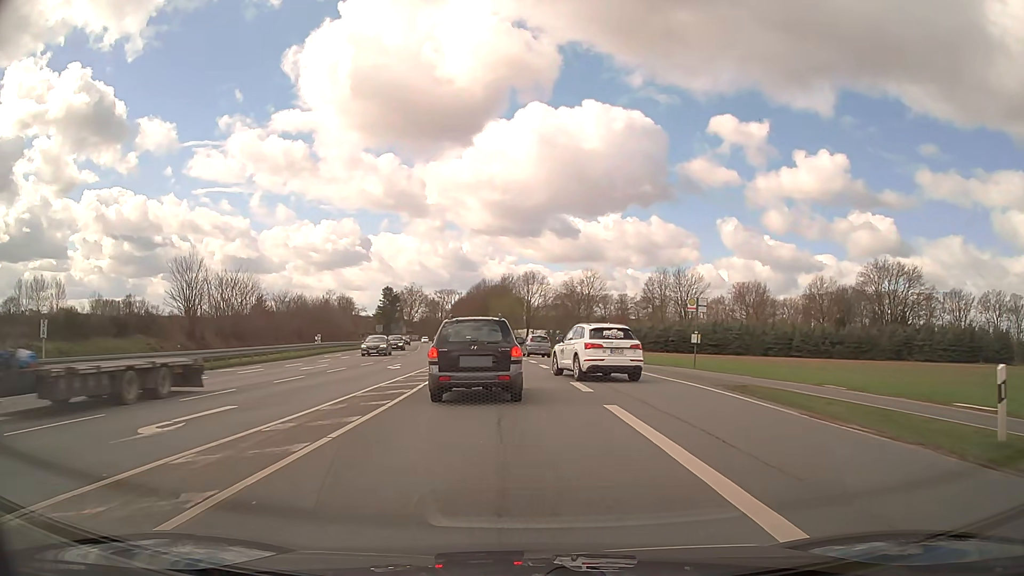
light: Day
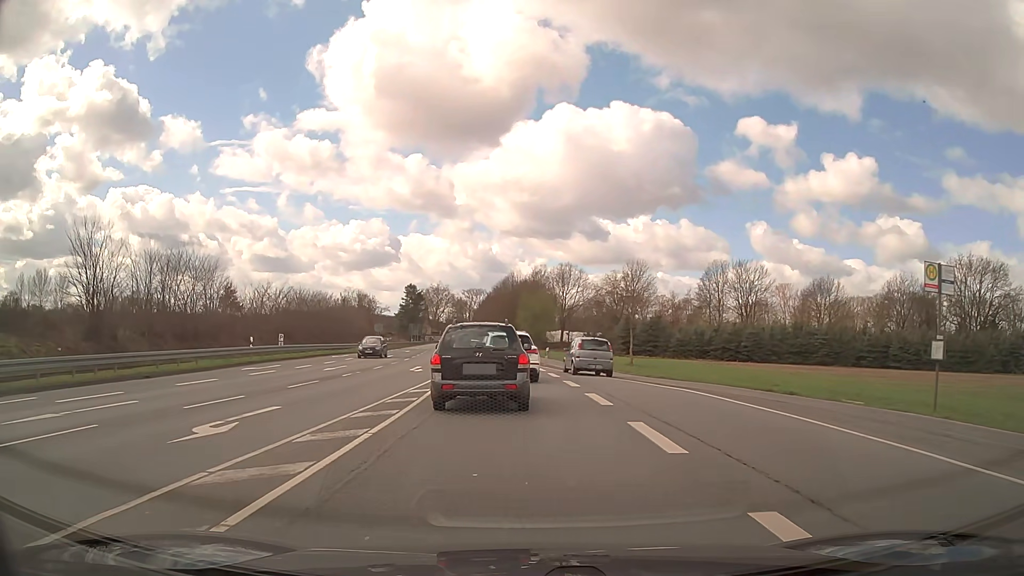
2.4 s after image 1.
(-0.6, +19.7) m; -3°
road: primary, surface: asphalt
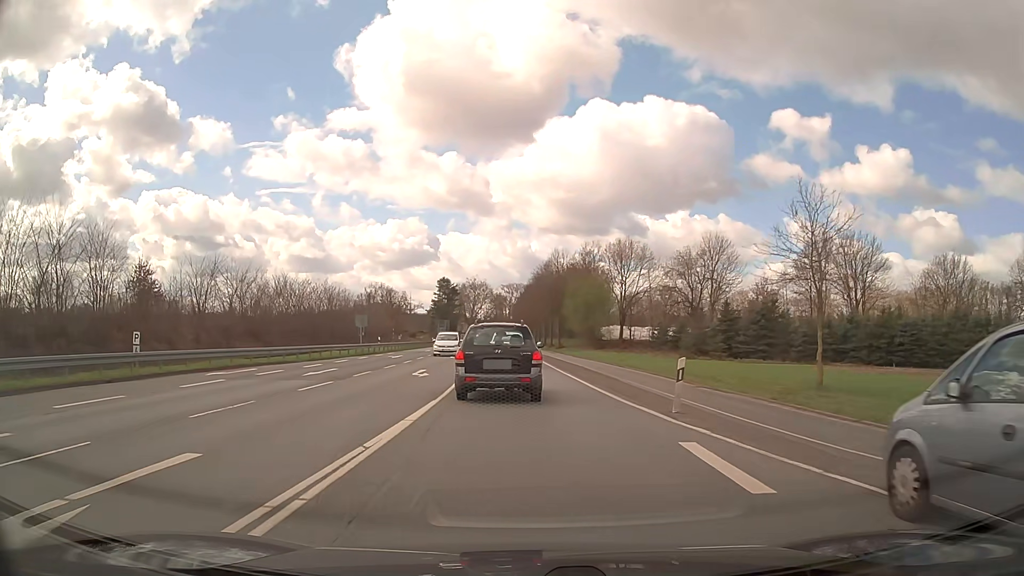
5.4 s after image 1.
(-0.6, +26.2) m; -3°
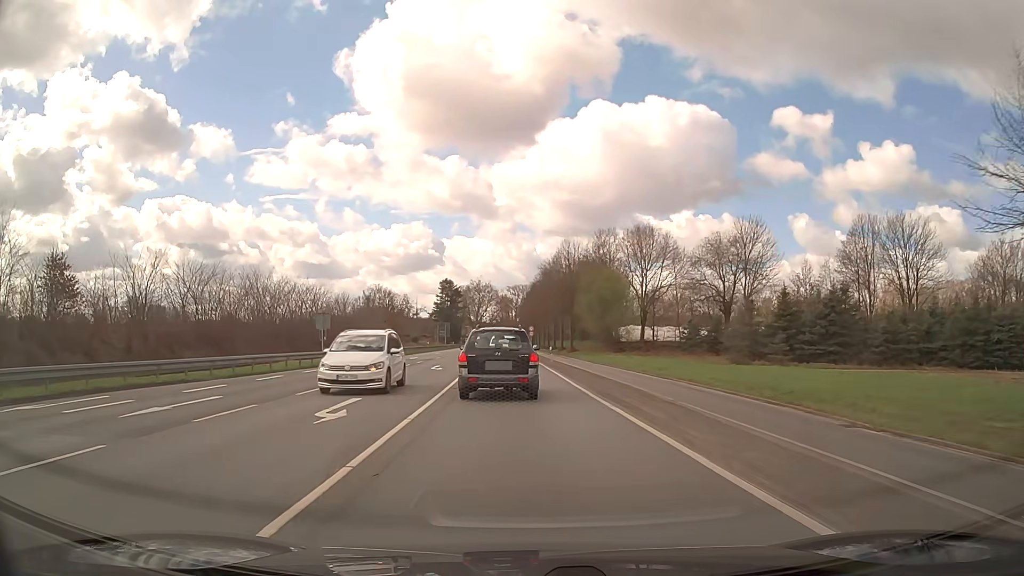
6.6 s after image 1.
(0.0, +12.0) m; -1°
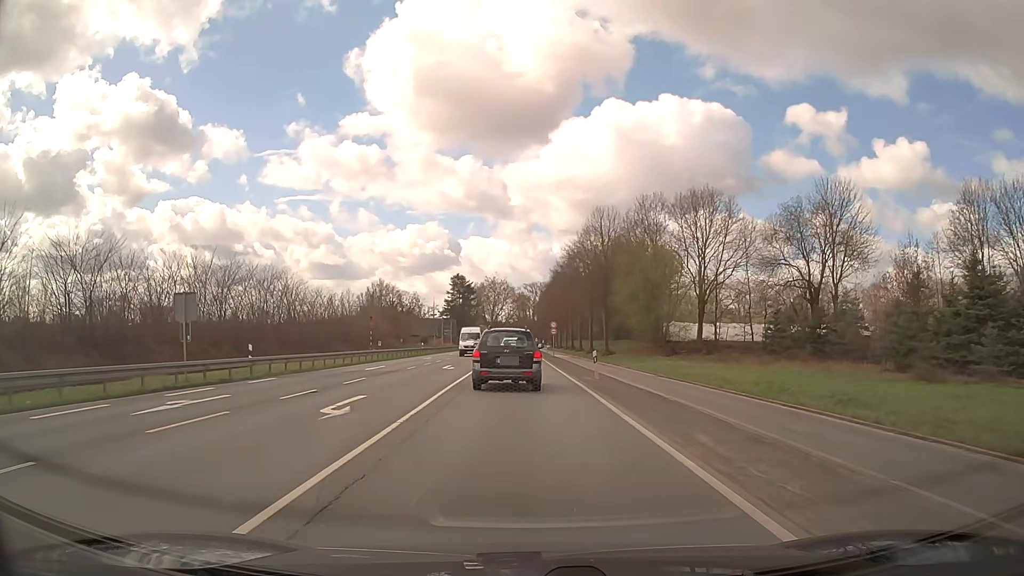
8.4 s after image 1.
(-0.3, +19.8) m; -2°
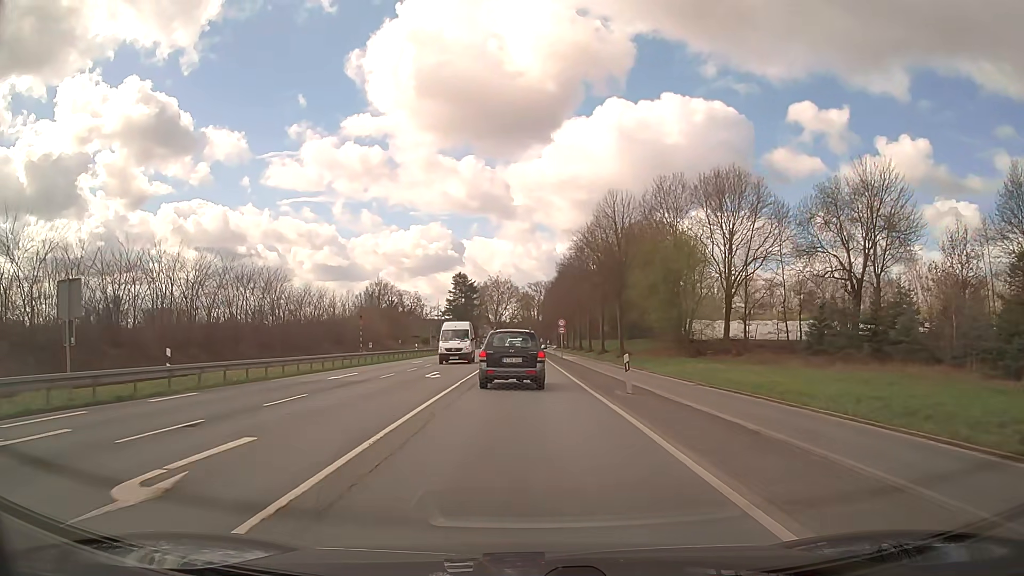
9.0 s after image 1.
(0.0, +7.2) m; 0°
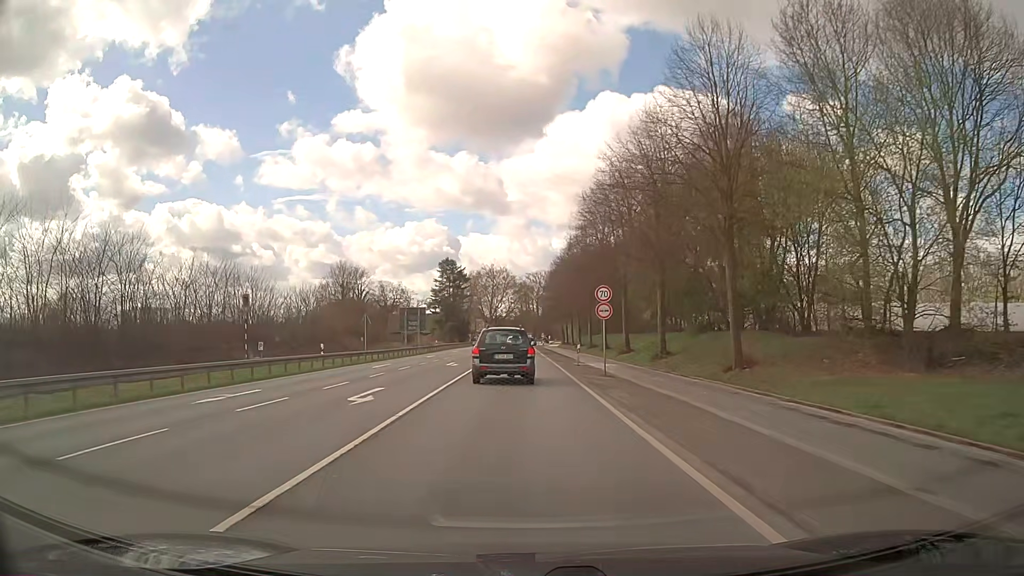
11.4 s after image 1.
(-0.1, +31.6) m; 0°
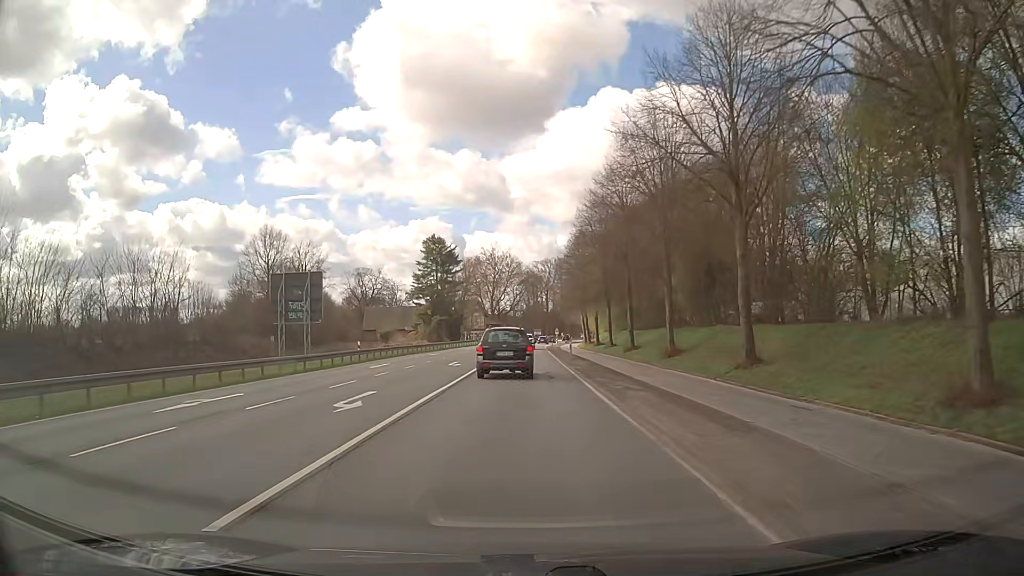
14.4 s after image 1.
(-0.3, +42.0) m; -1°
(0, +10) (0, +20) (0, +30) (0, +40) (0, +50) (0, +60) (0, +70) (0, +80) (0, +90) (+1, +100) m
